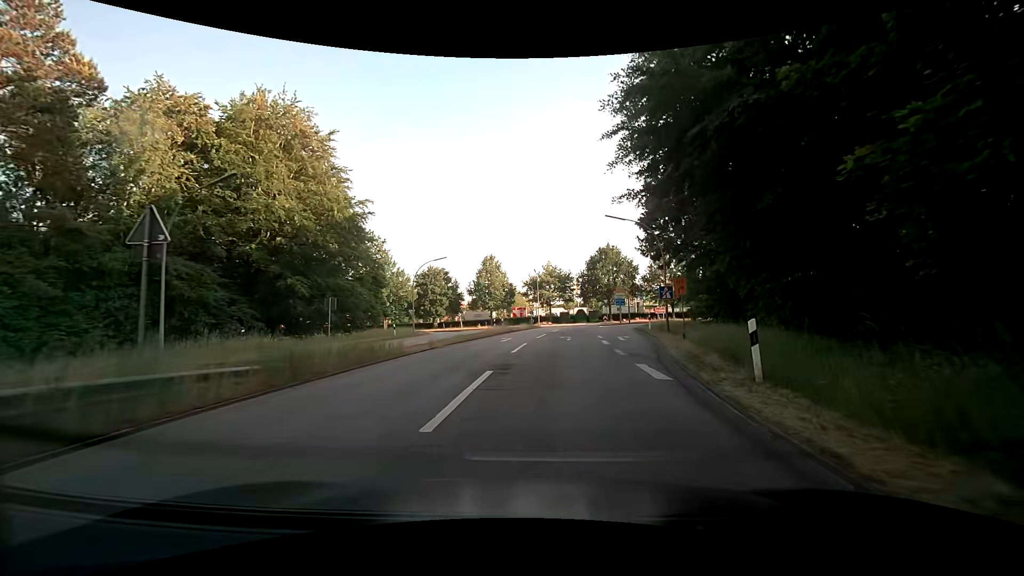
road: motorway_link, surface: asphalt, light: Day
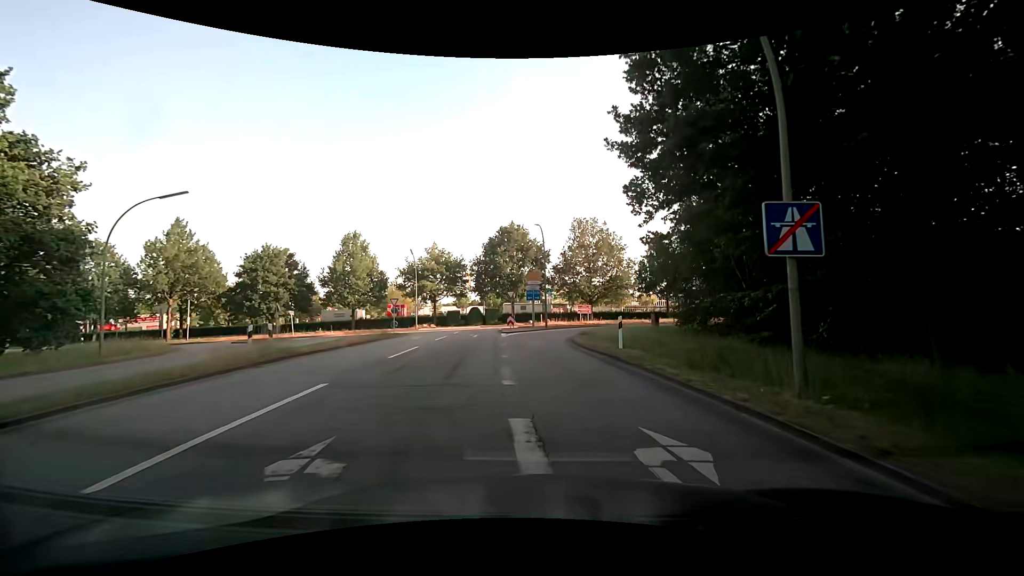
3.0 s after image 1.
(+2.8, +25.0) m; +13°
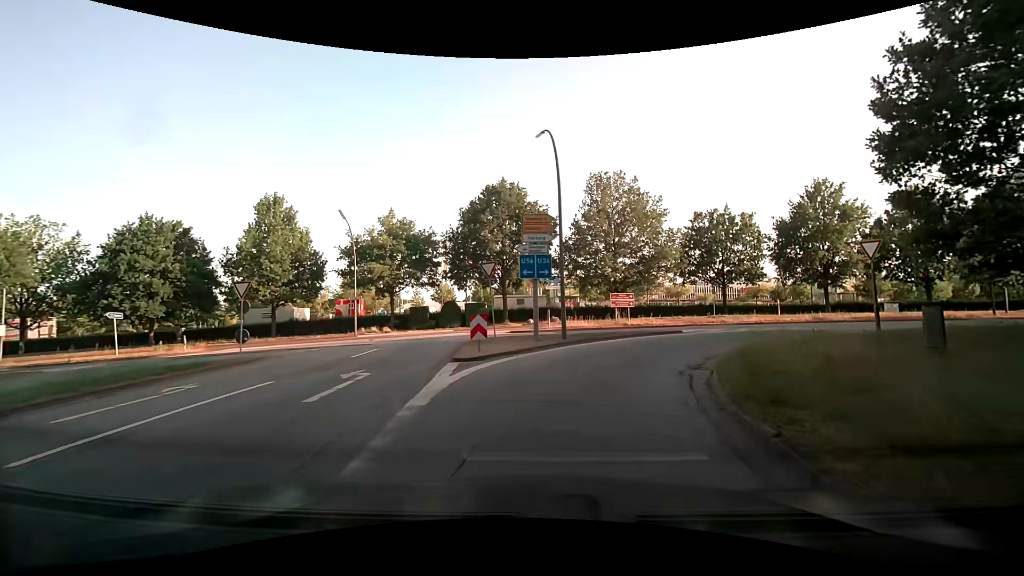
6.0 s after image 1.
(-0.2, +22.9) m; 0°
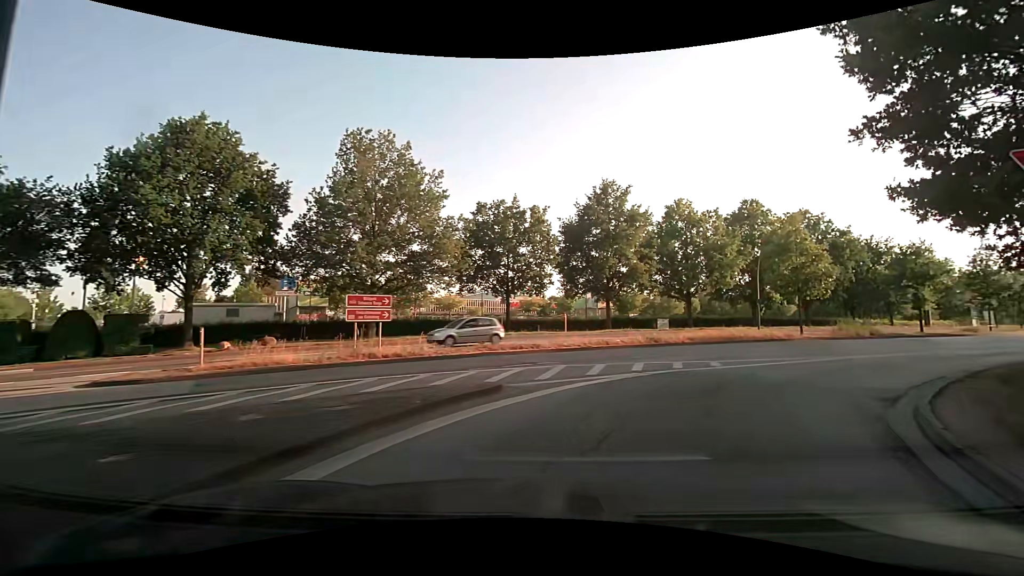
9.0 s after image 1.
(+2.3, +15.2) m; +25°
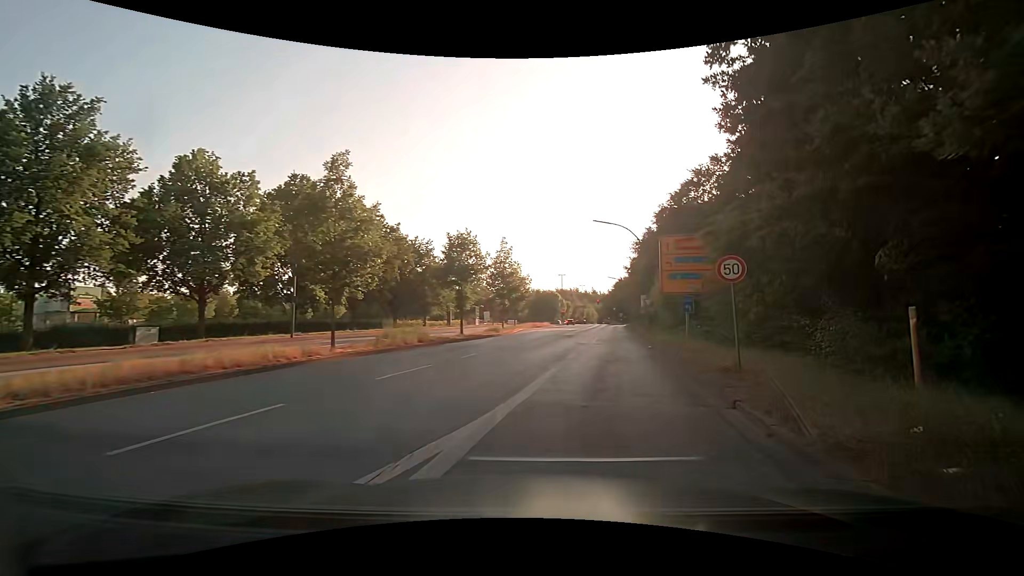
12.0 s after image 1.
(+6.1, +13.7) m; +47°
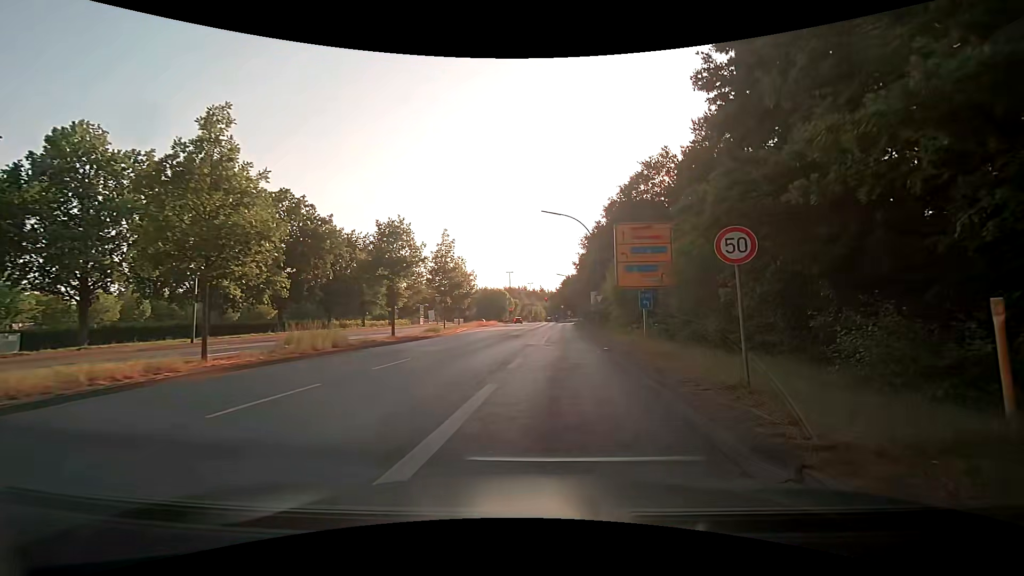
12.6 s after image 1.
(+0.3, +3.7) m; +6°
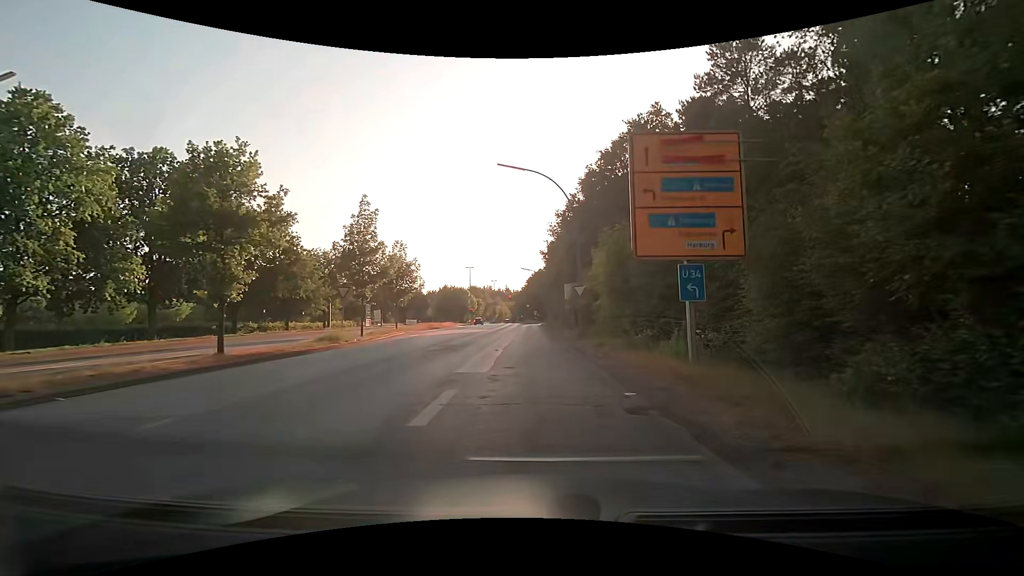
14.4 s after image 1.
(+1.0, +12.8) m; +6°
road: secondary
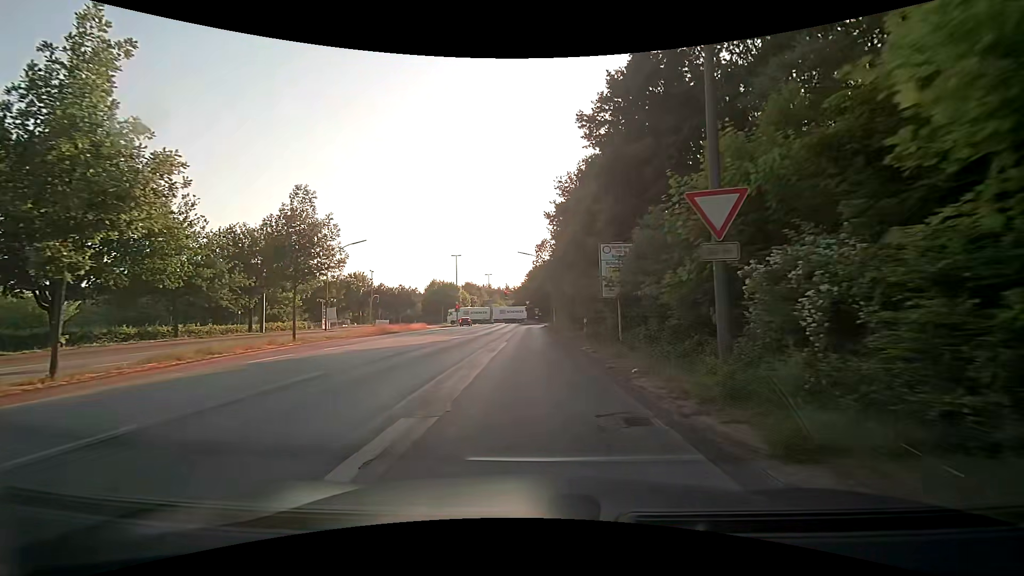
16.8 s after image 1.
(-0.1, +21.0) m; 0°
(0, +10) (0, +20) (0, +30) (-1, +40) (-1, +50) (-1, +60) (-1, +70) (0, +80) (+4, +89) (+11, +97) m
